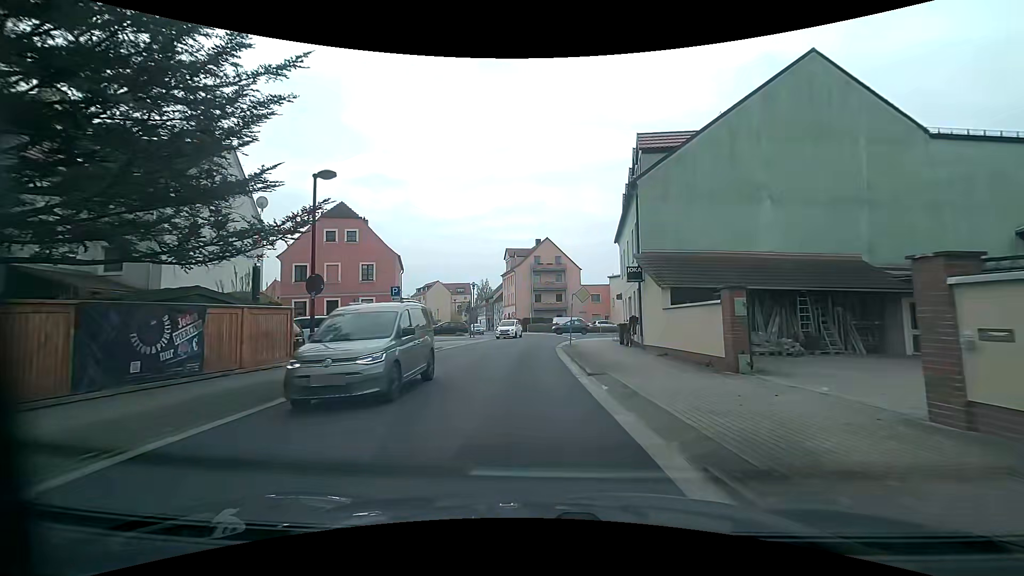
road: residential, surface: asphalt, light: Day
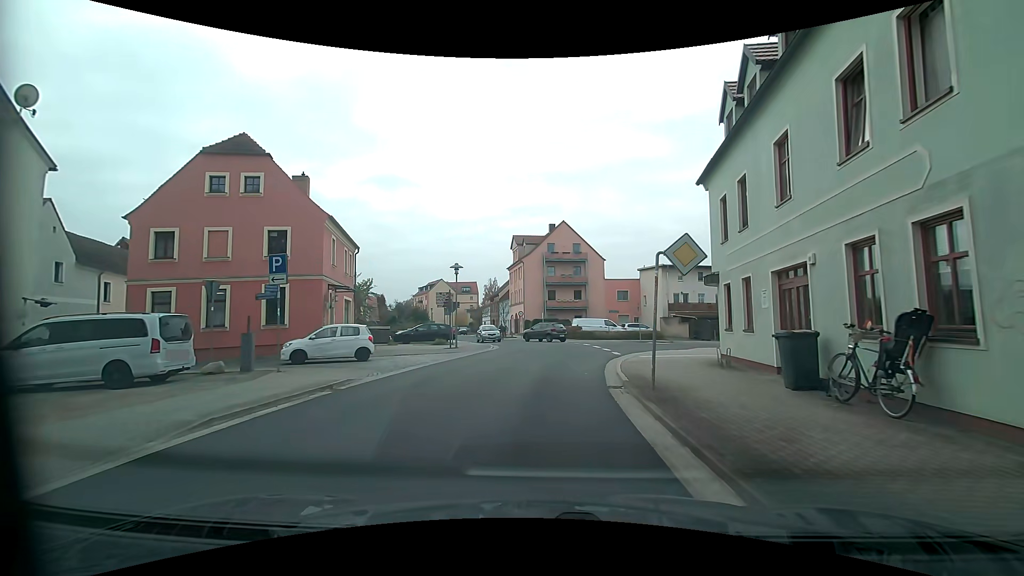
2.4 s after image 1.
(-0.3, +14.9) m; -2°
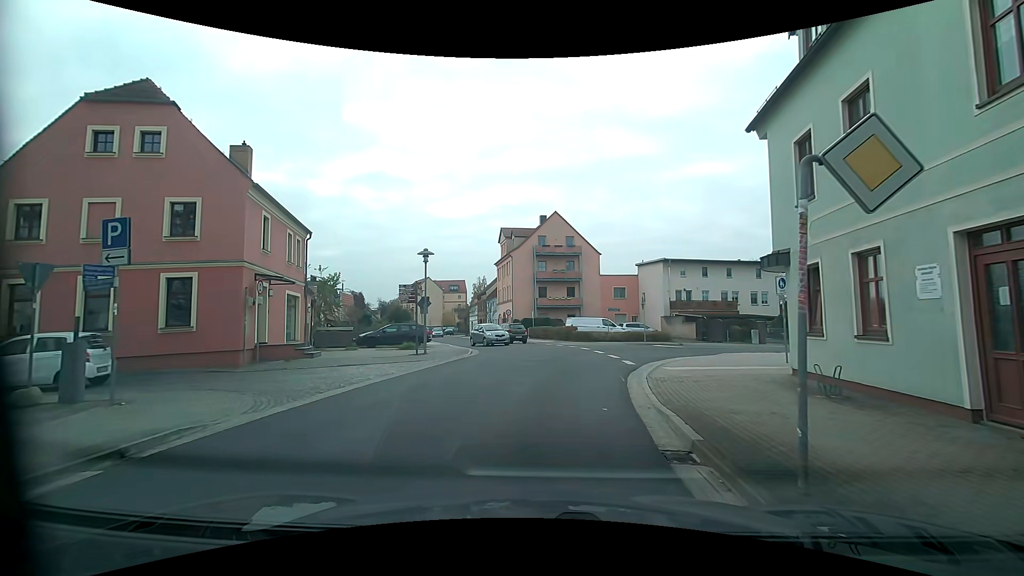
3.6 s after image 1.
(+0.1, +5.4) m; +1°
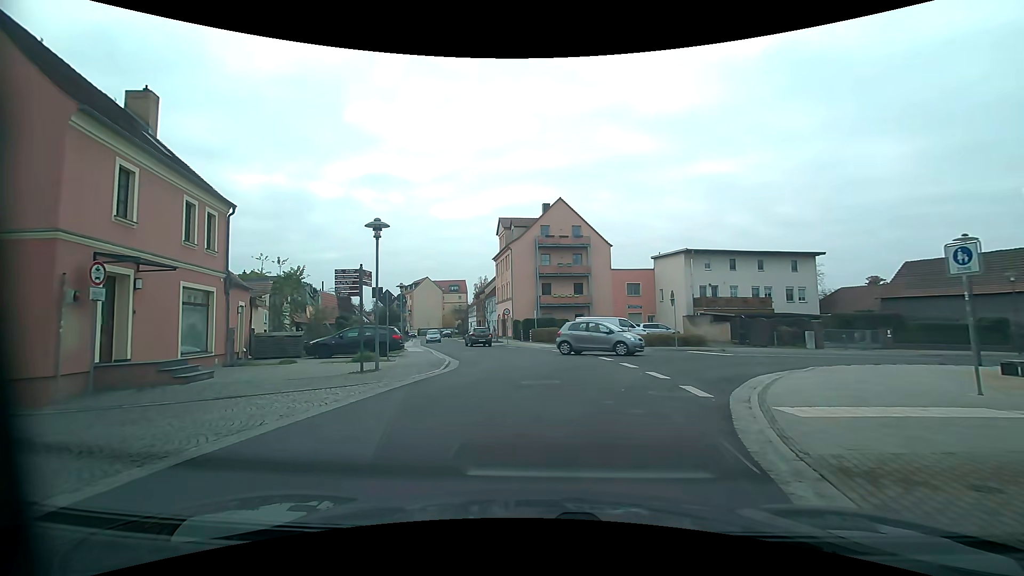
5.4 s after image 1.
(0.0, +7.1) m; -2°
